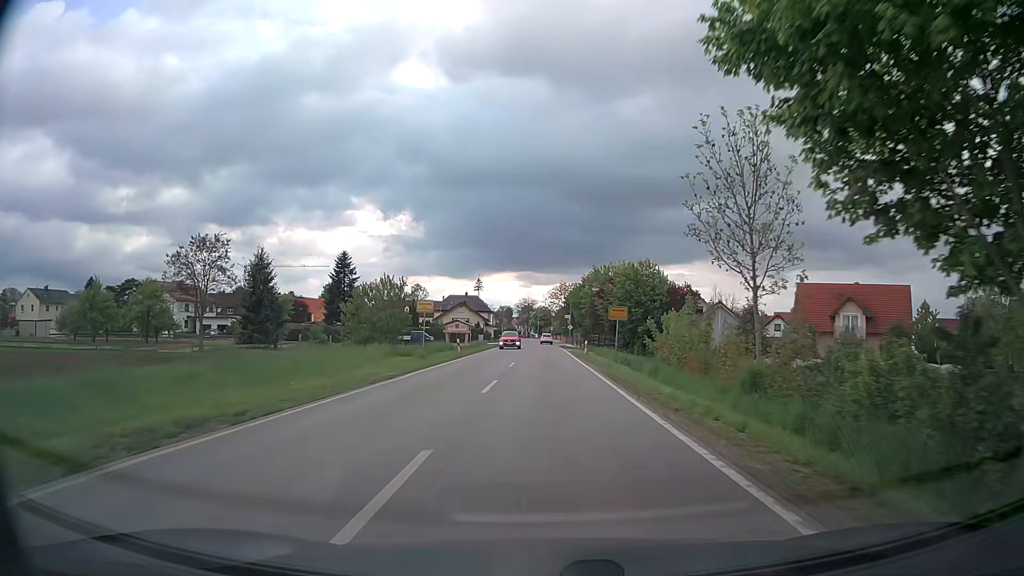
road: secondary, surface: asphalt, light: Day
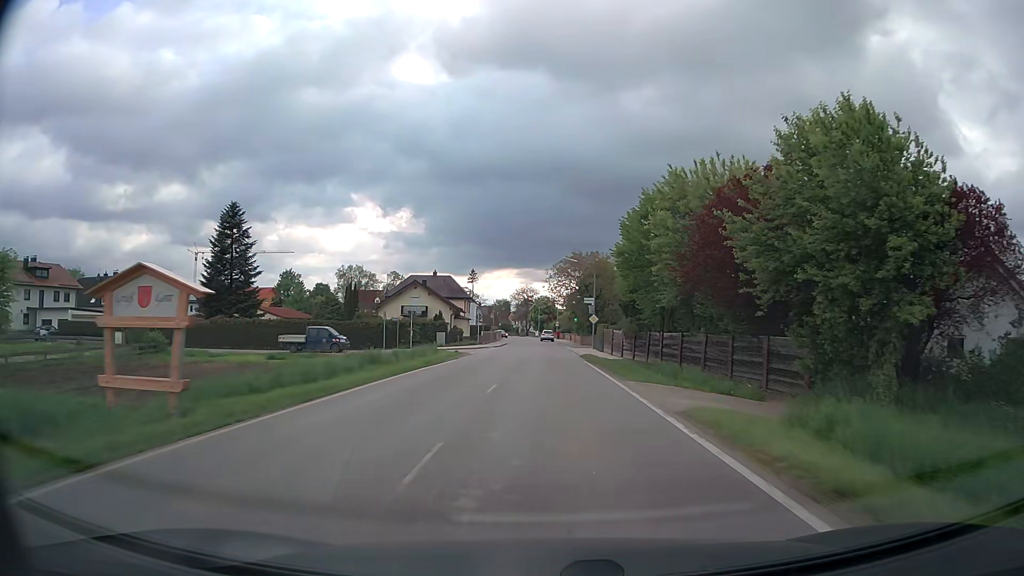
(+0.1, +43.1) m; 0°
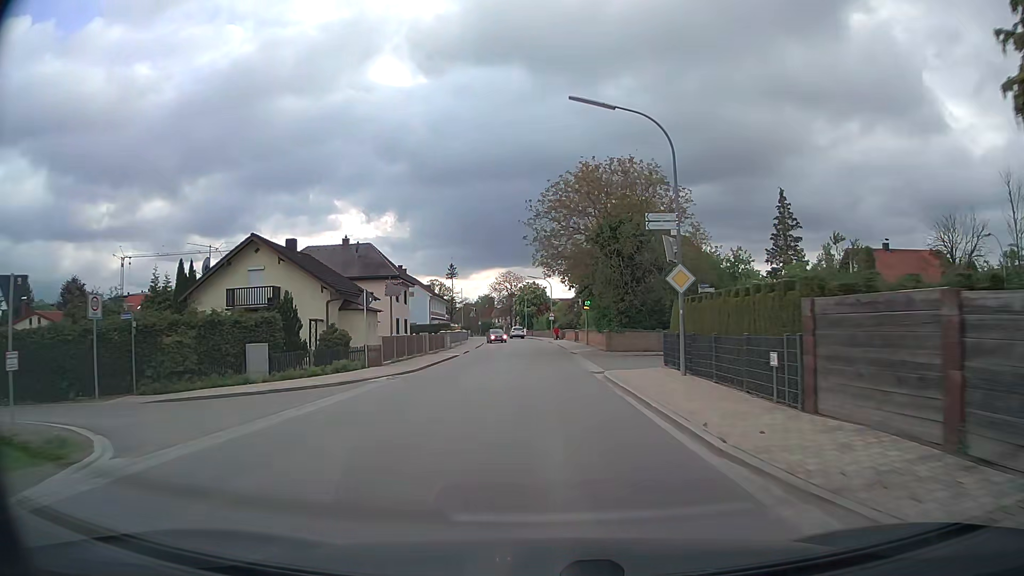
(+0.2, +39.5) m; +1°
(0, +10) (0, +20) (0, +30) (0, +40) (0, +50) (-1, +60) (-1, +70) (-2, +80) (-3, +90) (-4, +100) m
